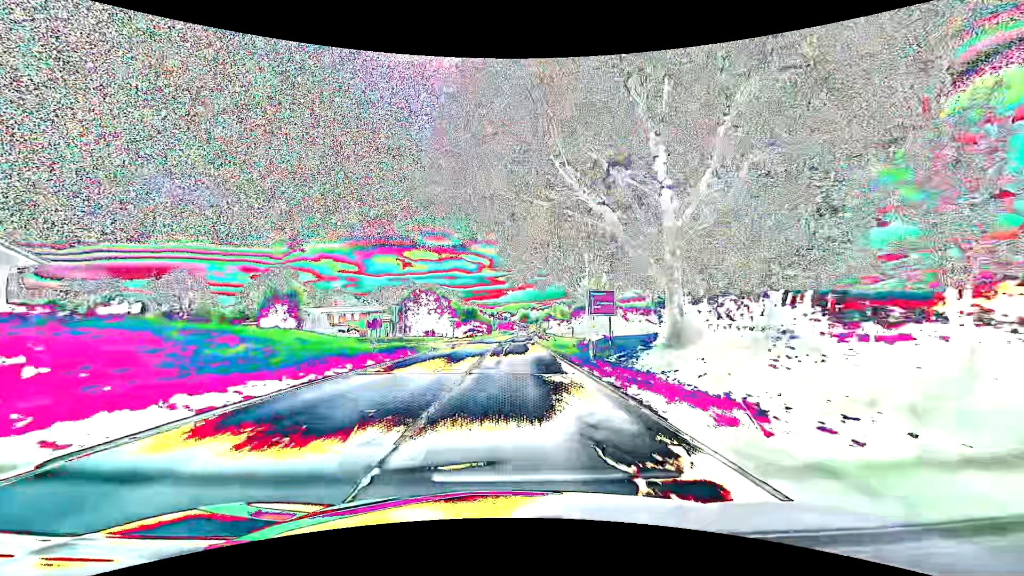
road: secondary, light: Day
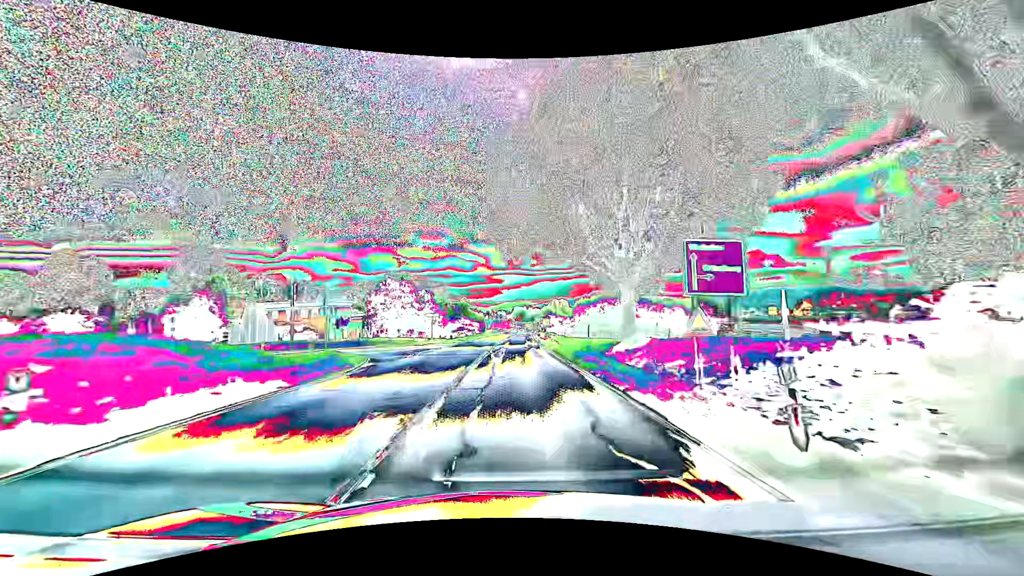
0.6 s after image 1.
(+0.1, +15.8) m; +1°
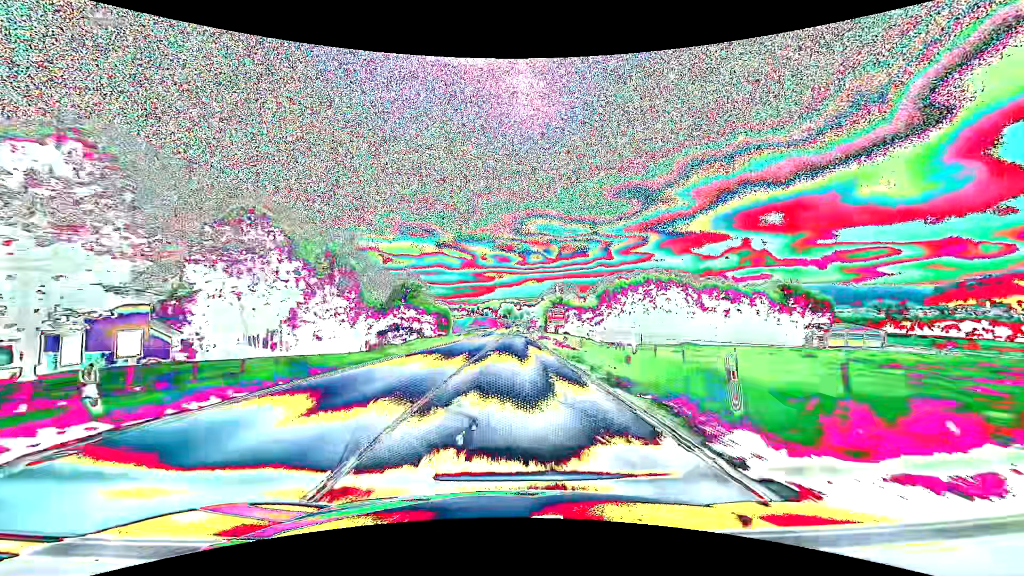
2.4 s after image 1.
(+0.5, +46.8) m; +1°
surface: asphalt
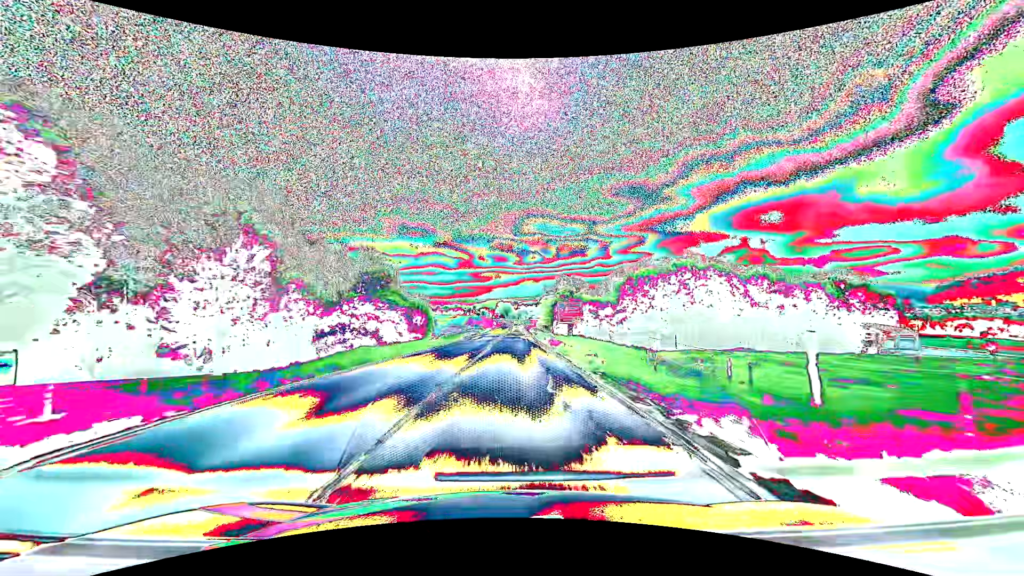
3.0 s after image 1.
(+0.1, +15.2) m; 0°
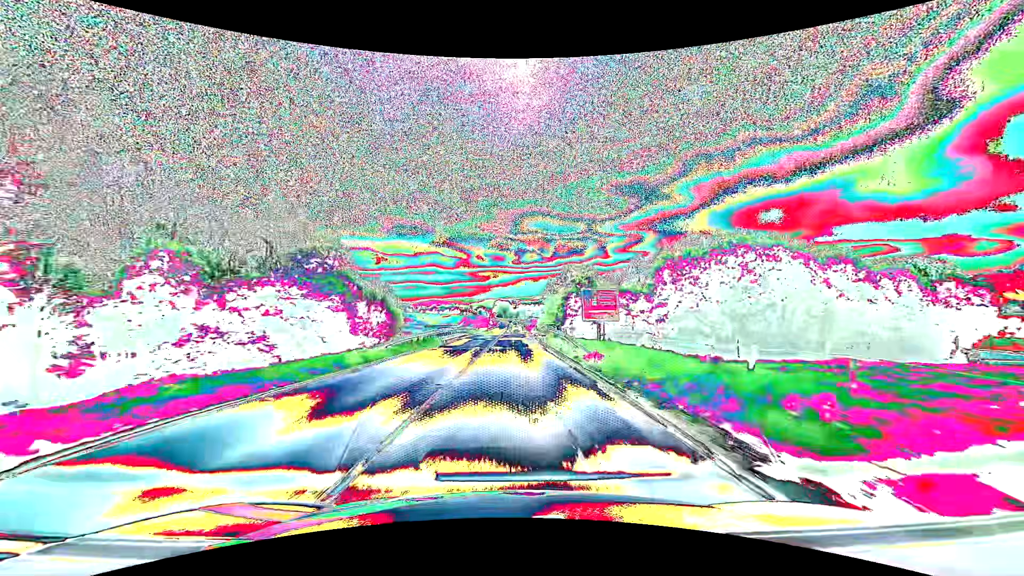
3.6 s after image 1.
(0.0, +14.9) m; 0°
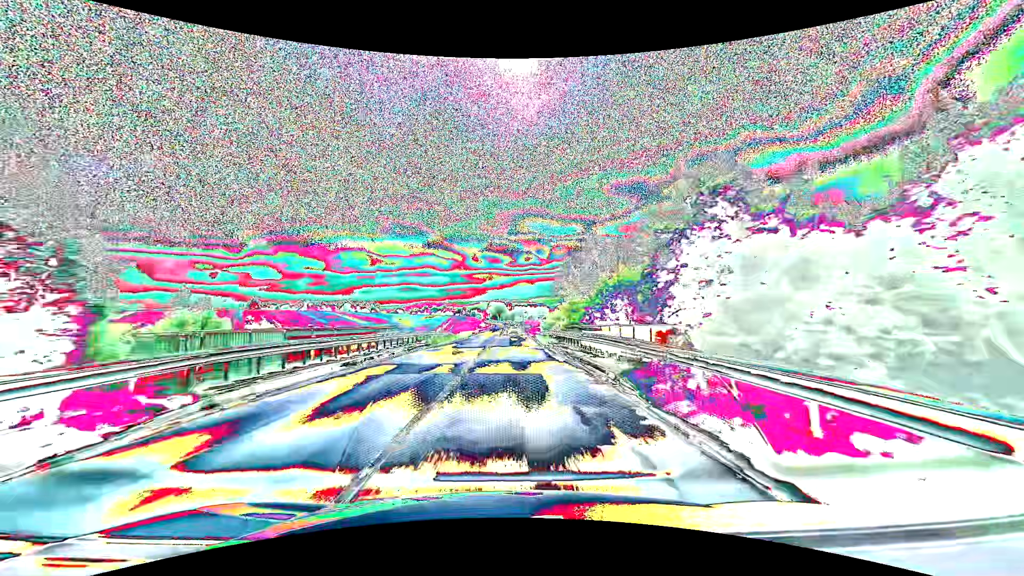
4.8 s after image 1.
(+0.2, +28.9) m; +1°
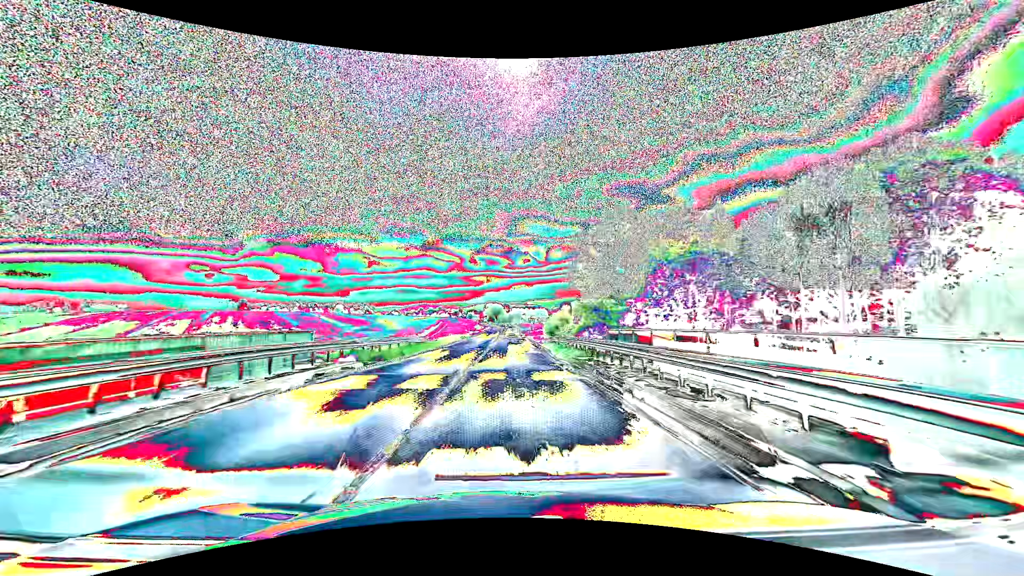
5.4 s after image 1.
(0.0, +14.0) m; 0°
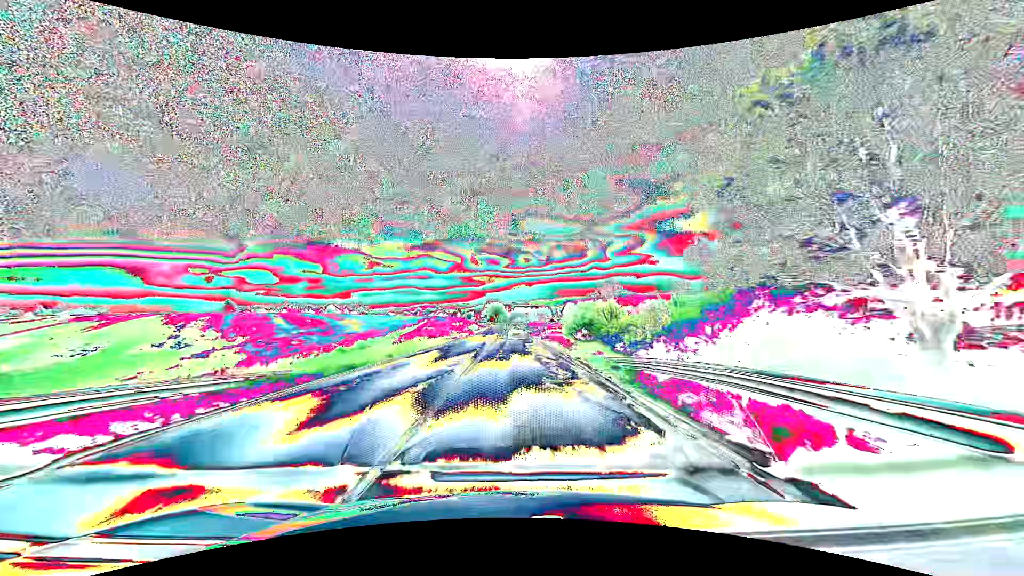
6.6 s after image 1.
(0.0, +26.7) m; 0°
(0, +10) (0, +20) (0, +30) (0, +40) (0, +50) (0, +60) (0, +70) (0, +80) (0, +90) (0, +100) m
